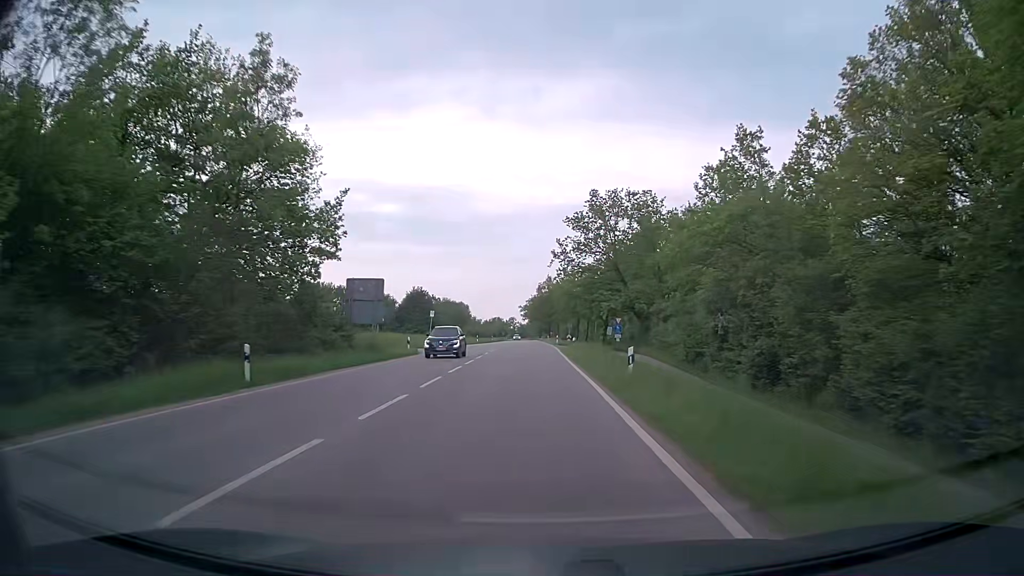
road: secondary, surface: asphalt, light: Day
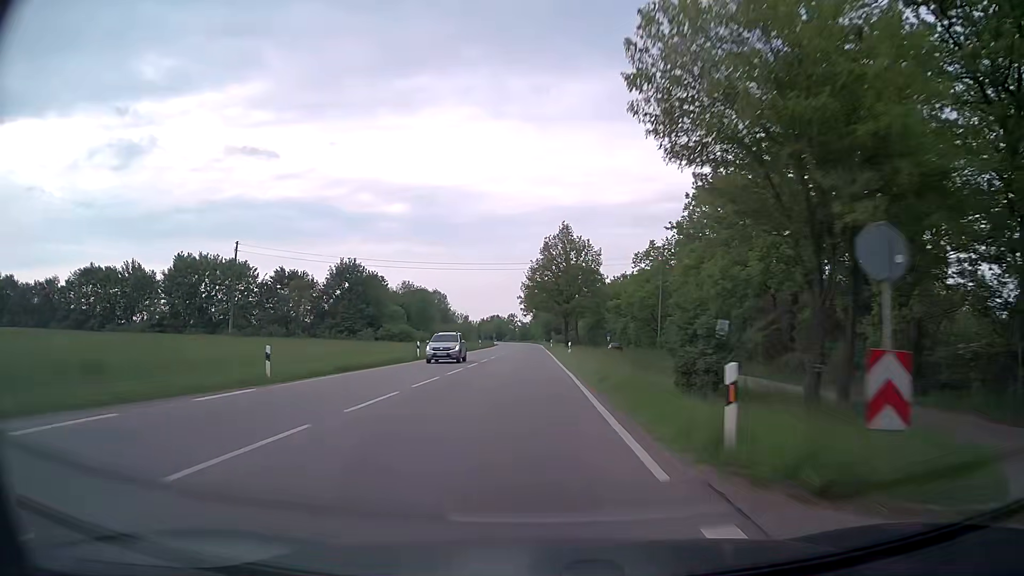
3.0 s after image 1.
(-0.2, +70.8) m; 0°
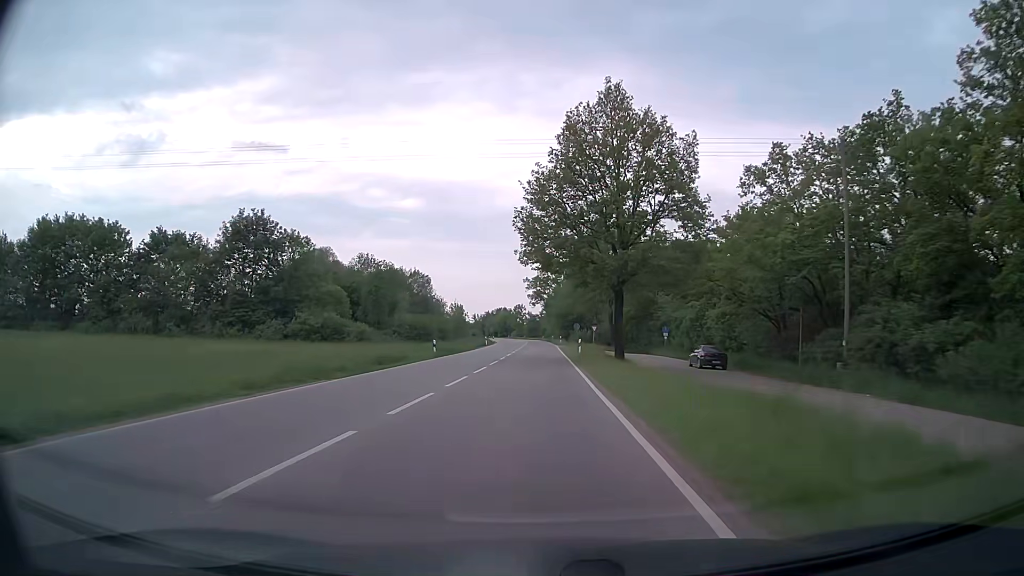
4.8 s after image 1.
(-0.8, +42.6) m; -1°
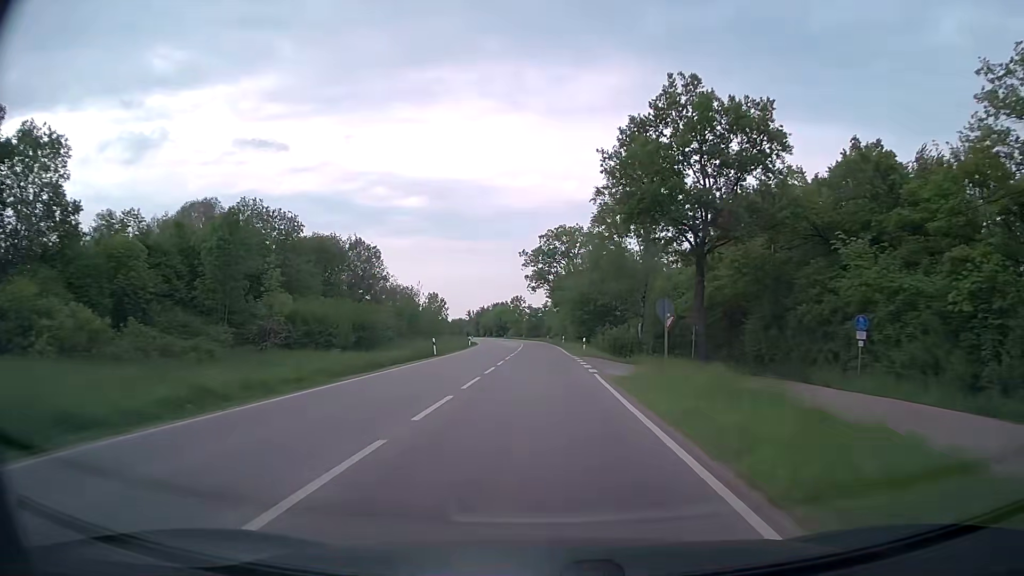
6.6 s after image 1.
(-0.1, +42.7) m; 0°
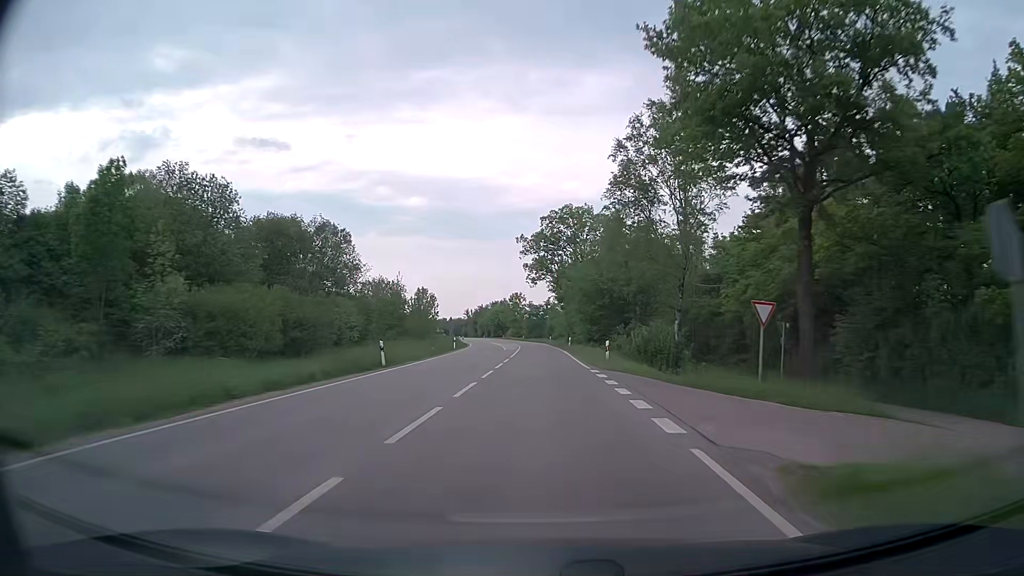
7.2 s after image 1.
(0.0, +14.2) m; 0°
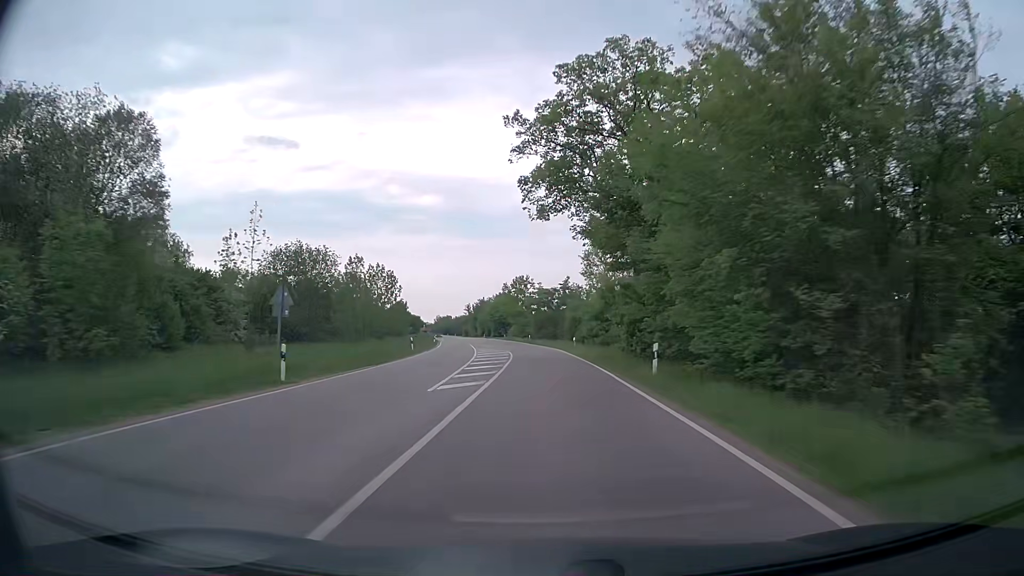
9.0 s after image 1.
(-0.3, +42.7) m; -1°
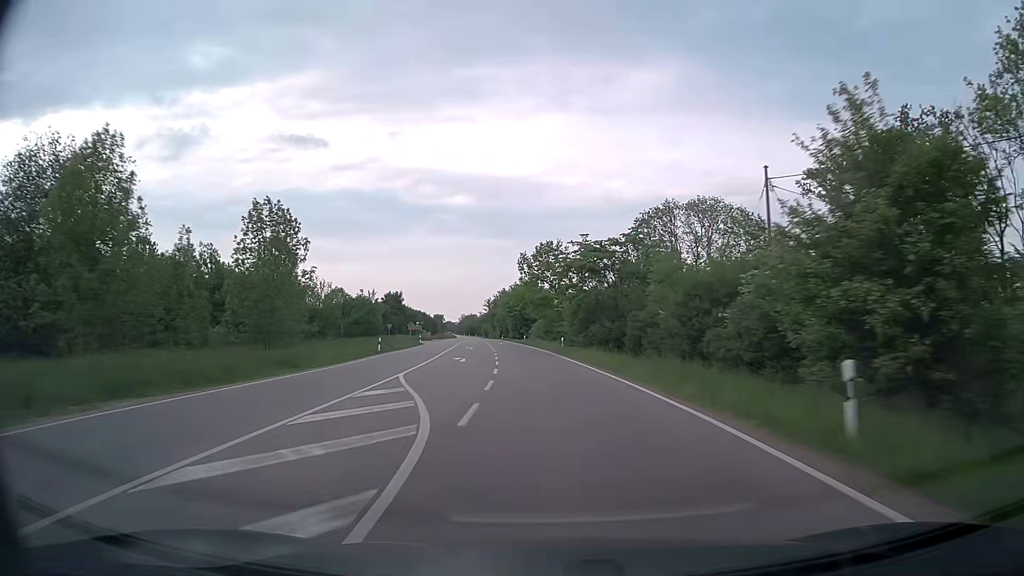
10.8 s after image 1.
(-0.7, +42.7) m; -3°
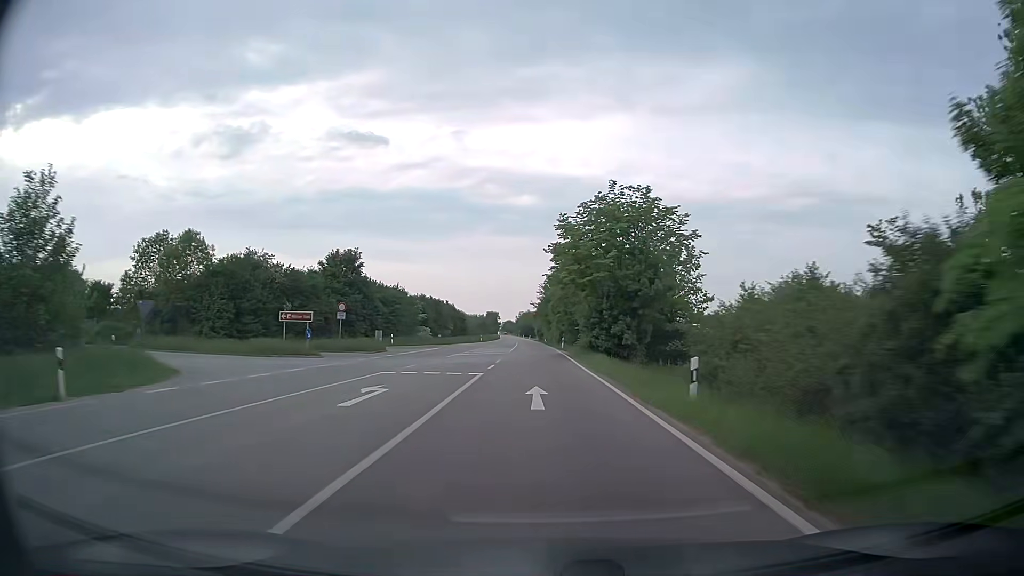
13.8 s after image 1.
(-3.6, +71.1) m; -5°
(0, +10) (0, +20) (0, +30) (0, +40) (-1, +50) (-1, +60) (-1, +70) (-1, +80) (-2, +90) (-2, +100) m
